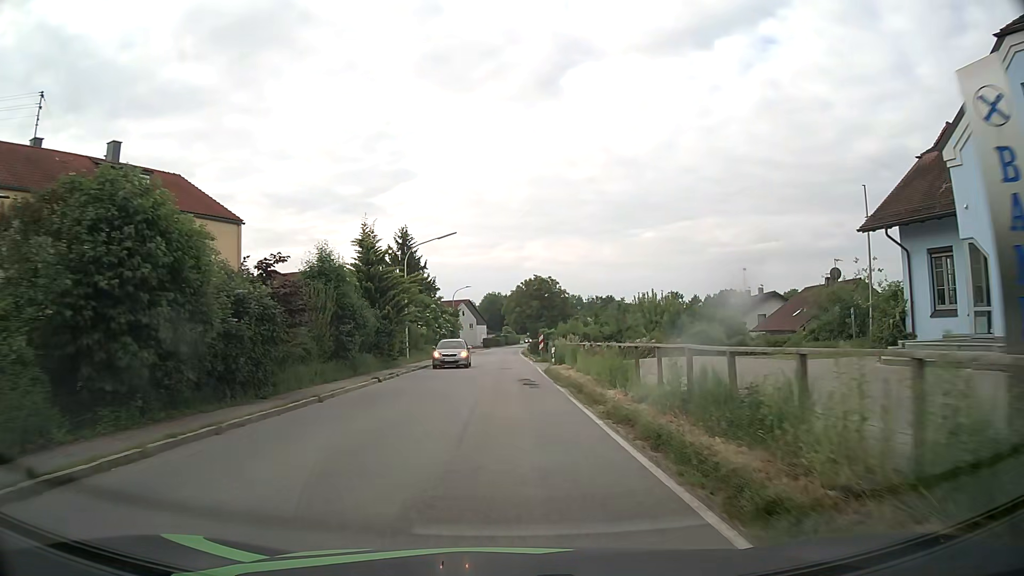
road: secondary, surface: asphalt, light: Day
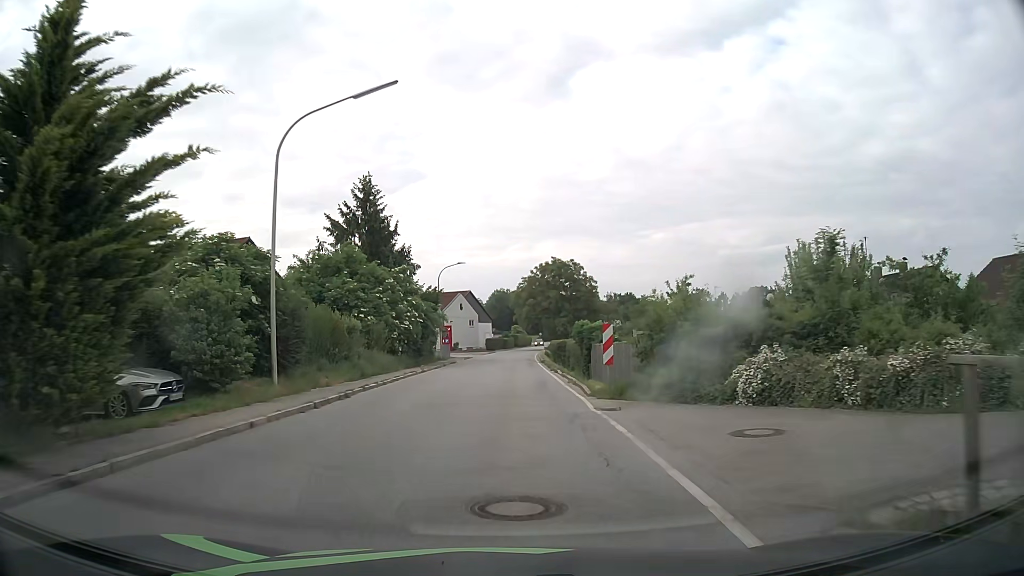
(0.0, +26.6) m; -1°
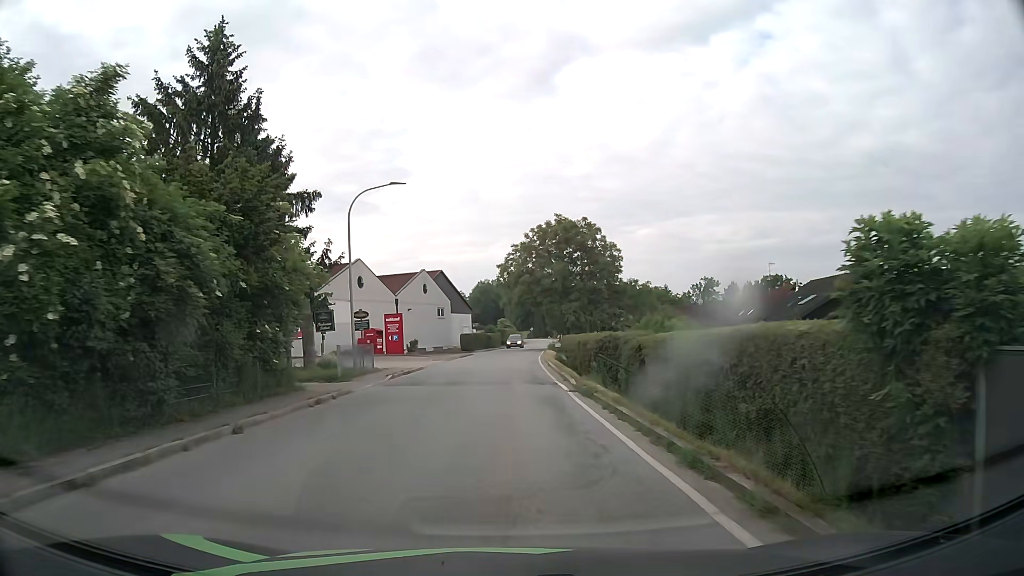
(+0.3, +29.2) m; +1°
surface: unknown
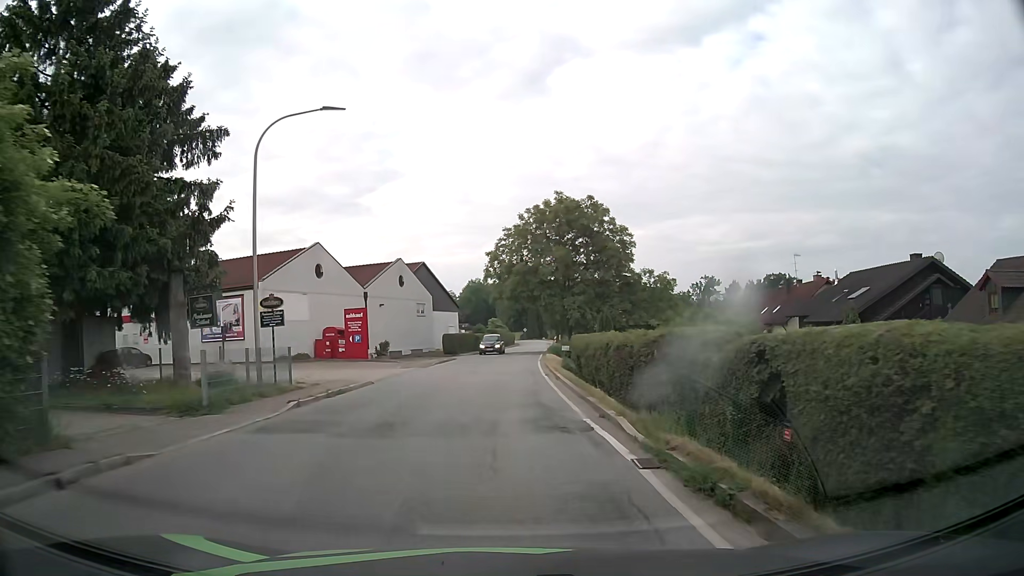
(+0.1, +10.2) m; 0°
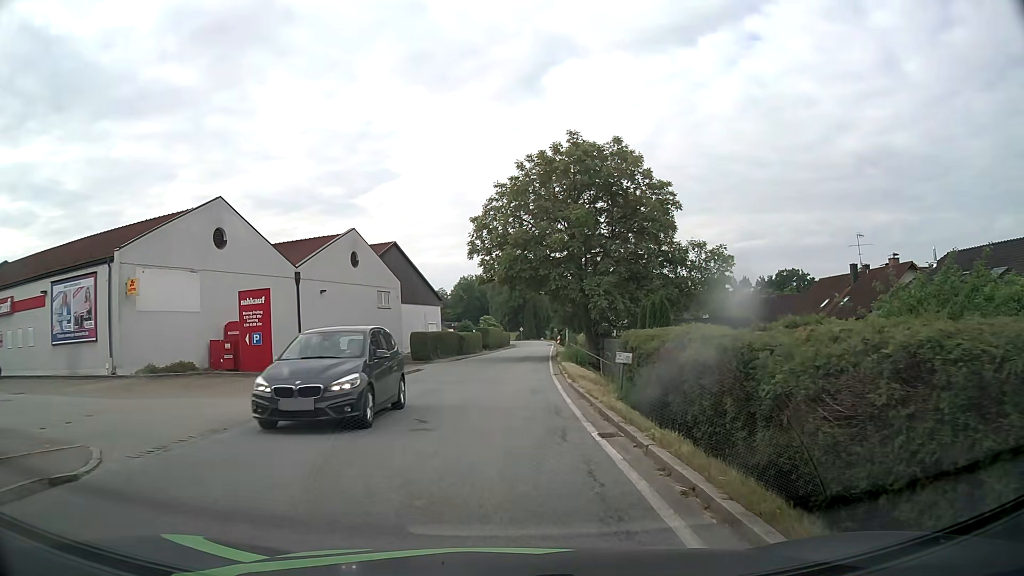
(+0.1, +15.5) m; 0°
